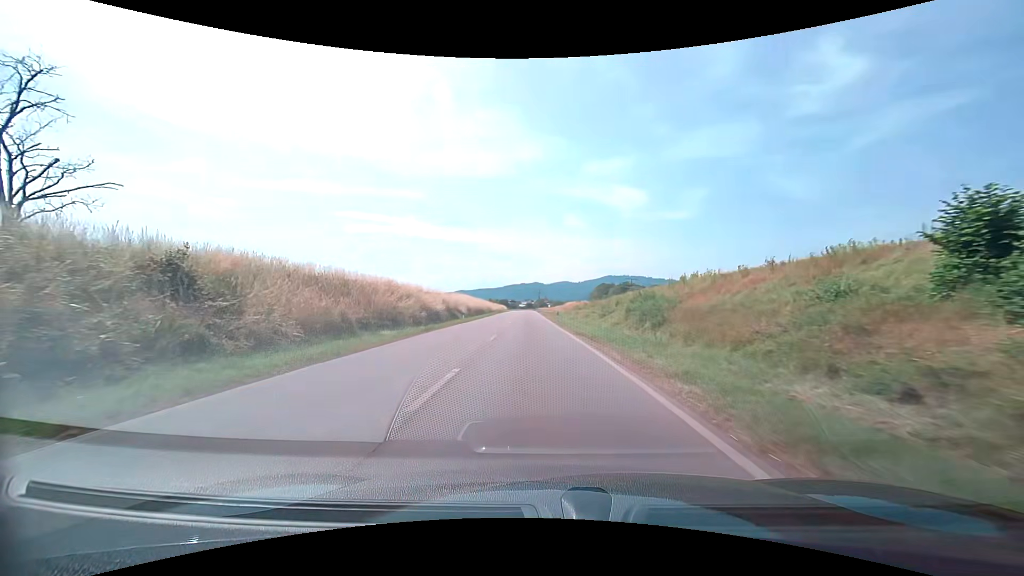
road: secondary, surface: asphalt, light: Day
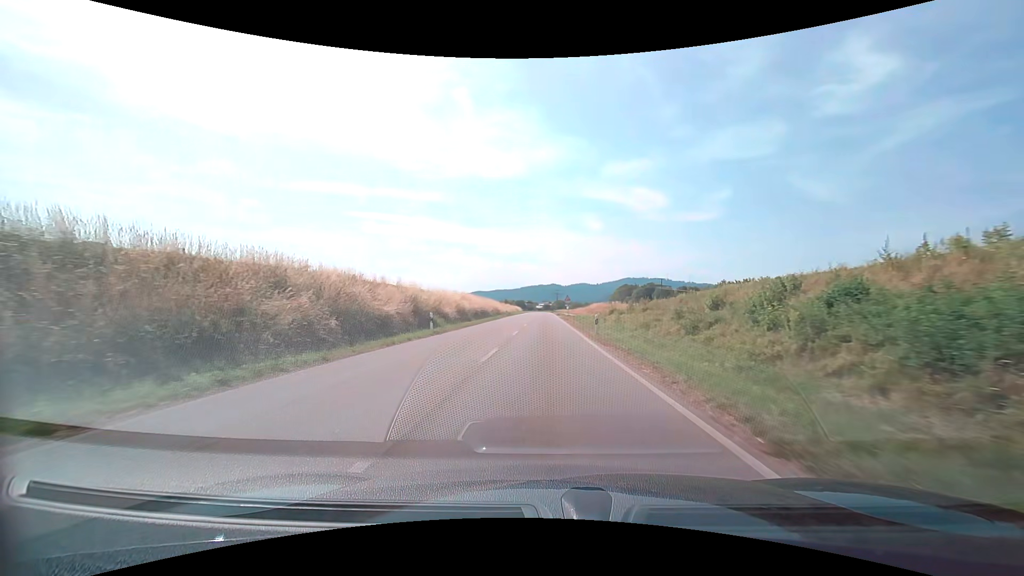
(-0.6, +18.3) m; -3°
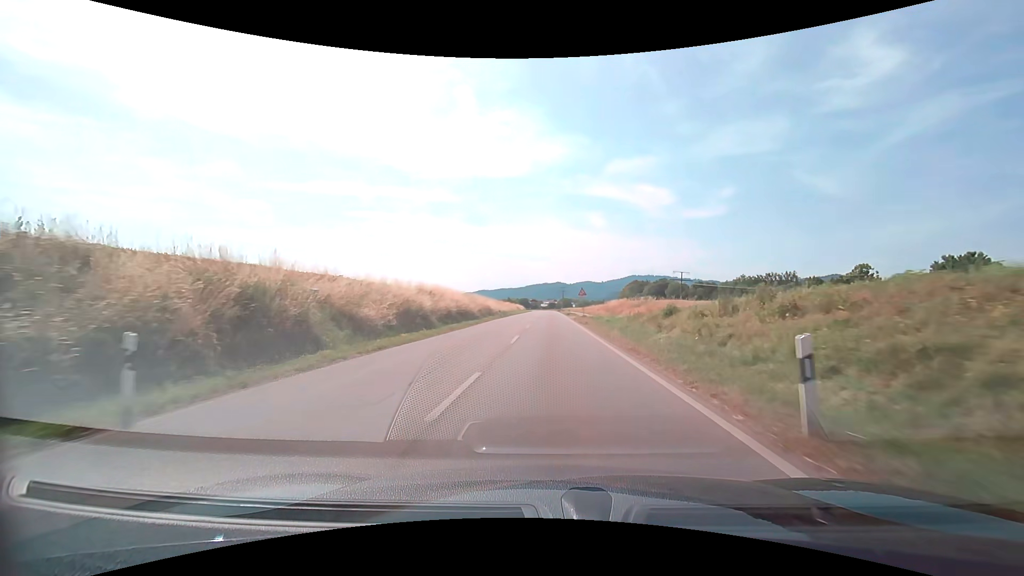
(0.0, +18.5) m; 0°
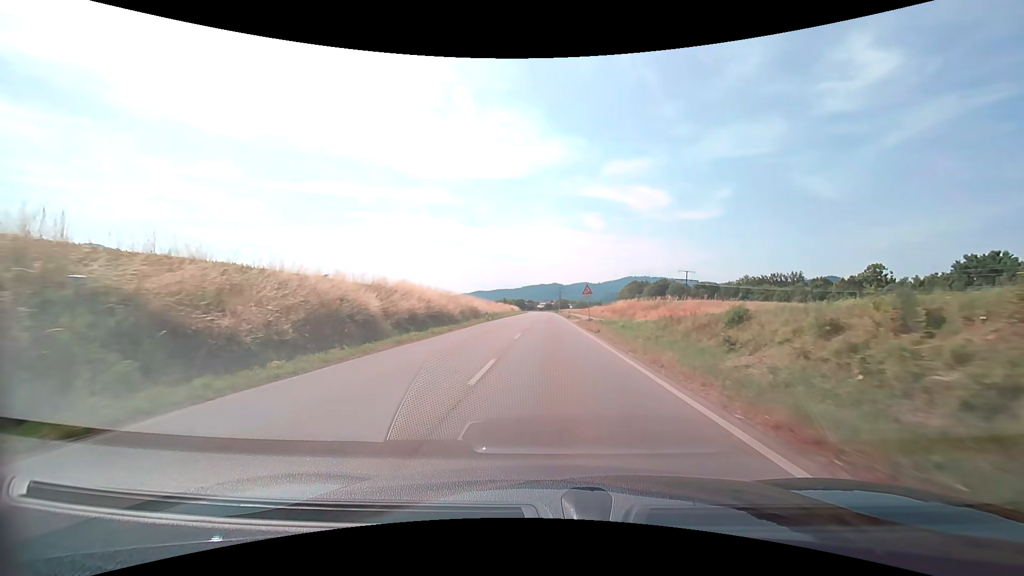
(0.0, +9.3) m; 0°
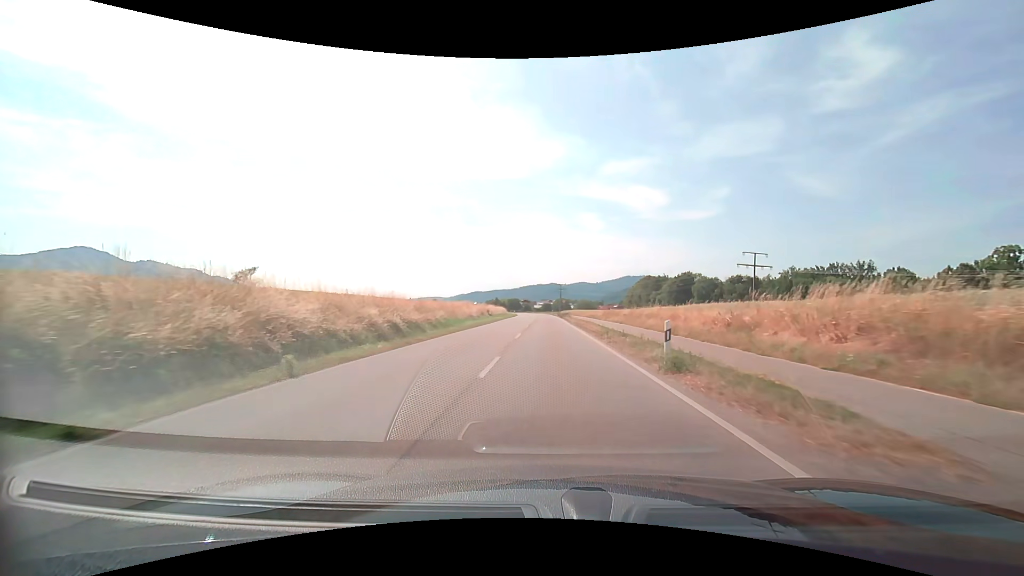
(+0.4, +47.2) m; +1°
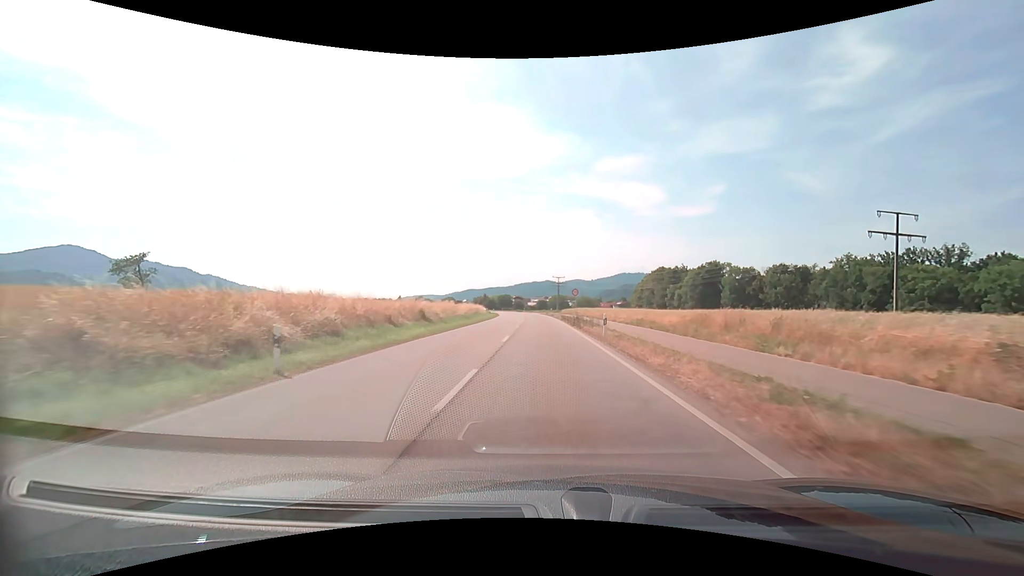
(+0.1, +39.1) m; +1°
